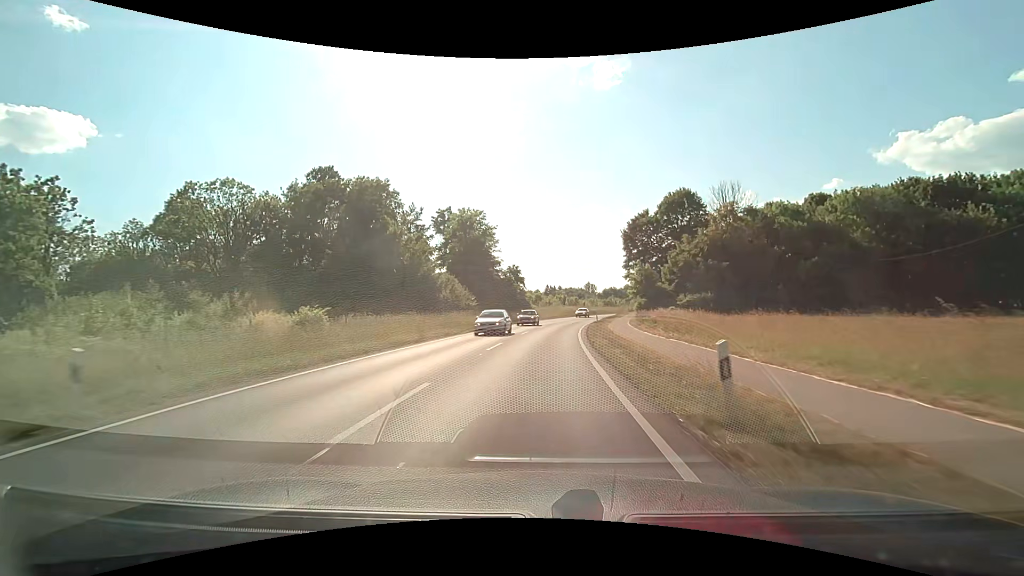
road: secondary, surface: asphalt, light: Day
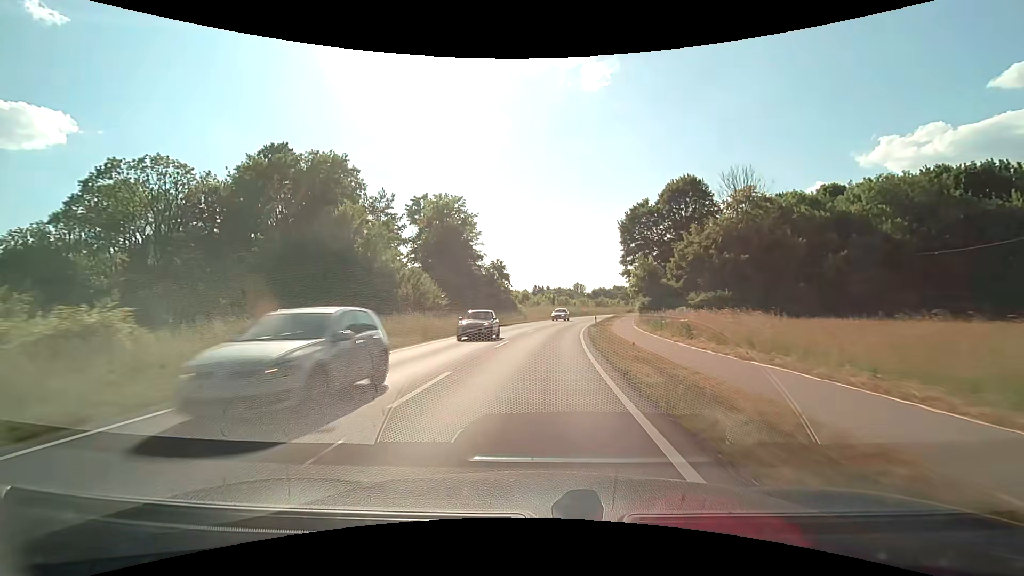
(+0.2, +10.3) m; +2°
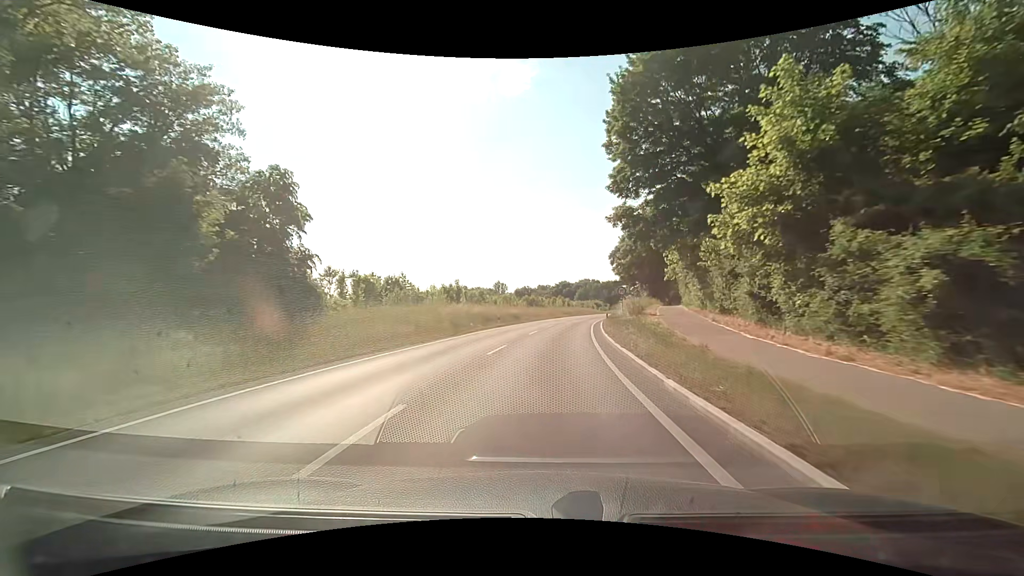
(+3.6, +52.3) m; +9°
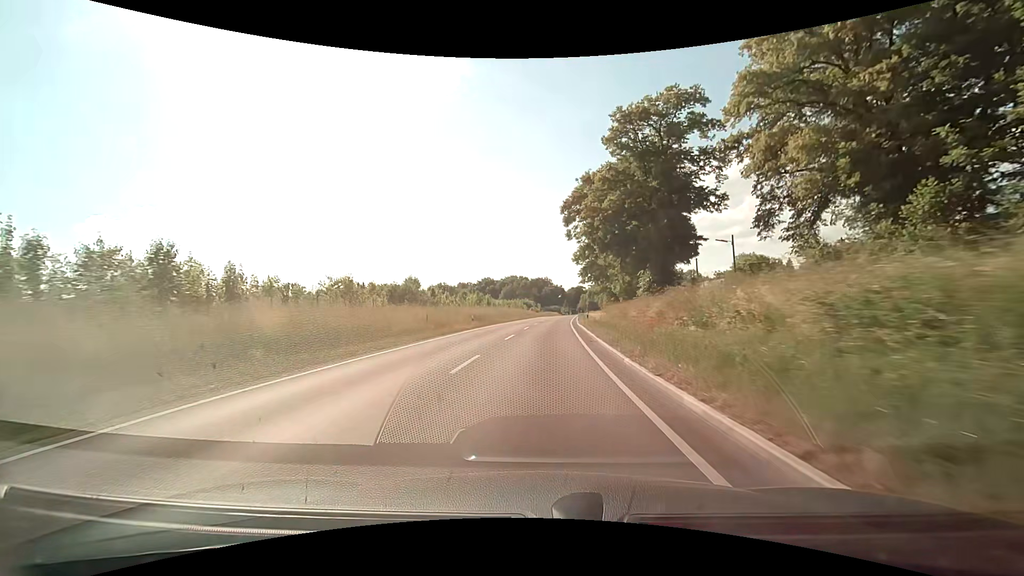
(+4.3, +52.6) m; +8°
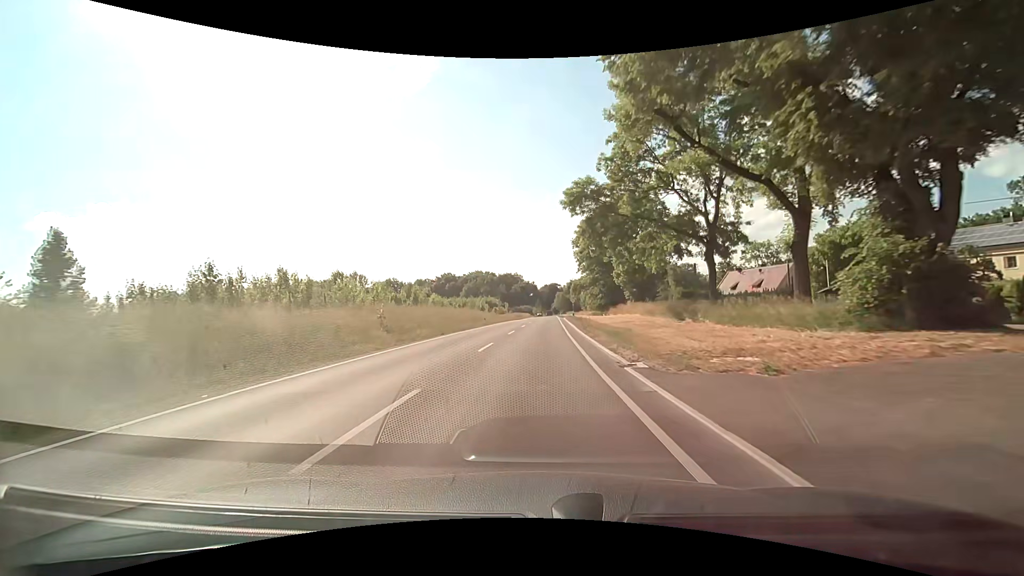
(+1.5, +42.5) m; +3°
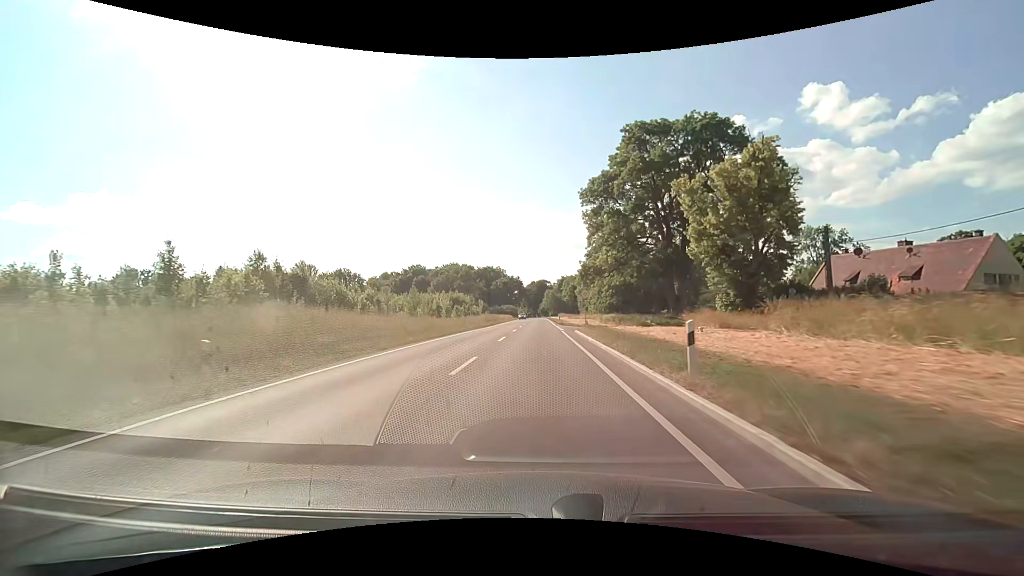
(+0.7, +42.3) m; +2°
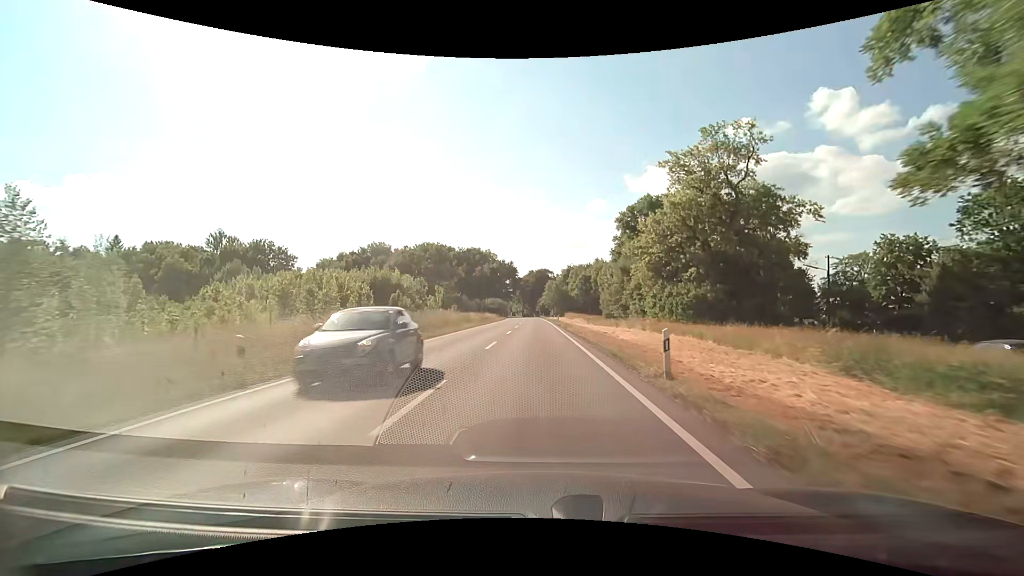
(0.0, +53.7) m; 0°
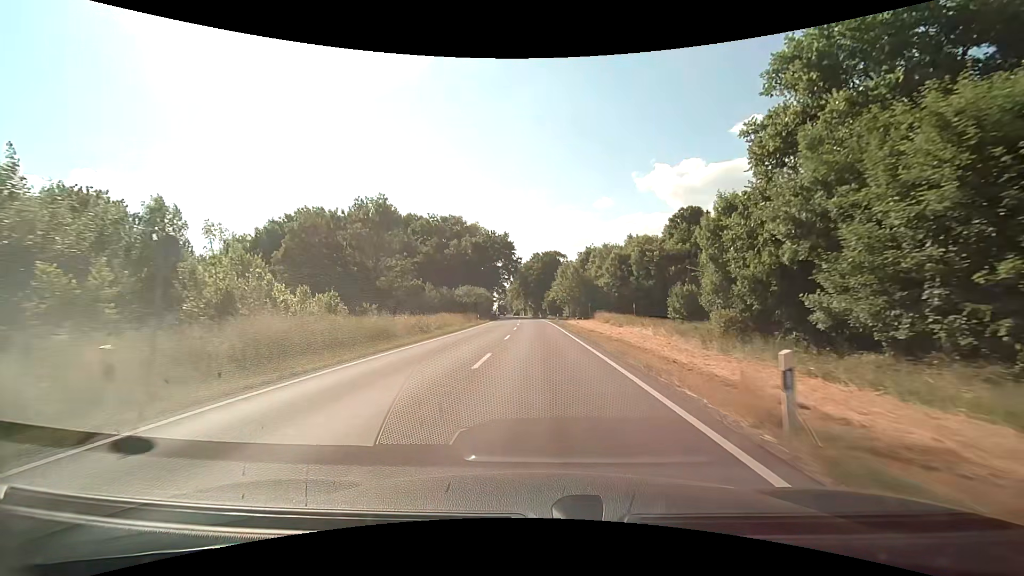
(-0.4, +54.5) m; -1°
(0, +10) (0, +20) (0, +30) (0, +40) (0, +50) (0, +60) (0, +70) (-1, +80) (-1, +90) (-2, +100) m
